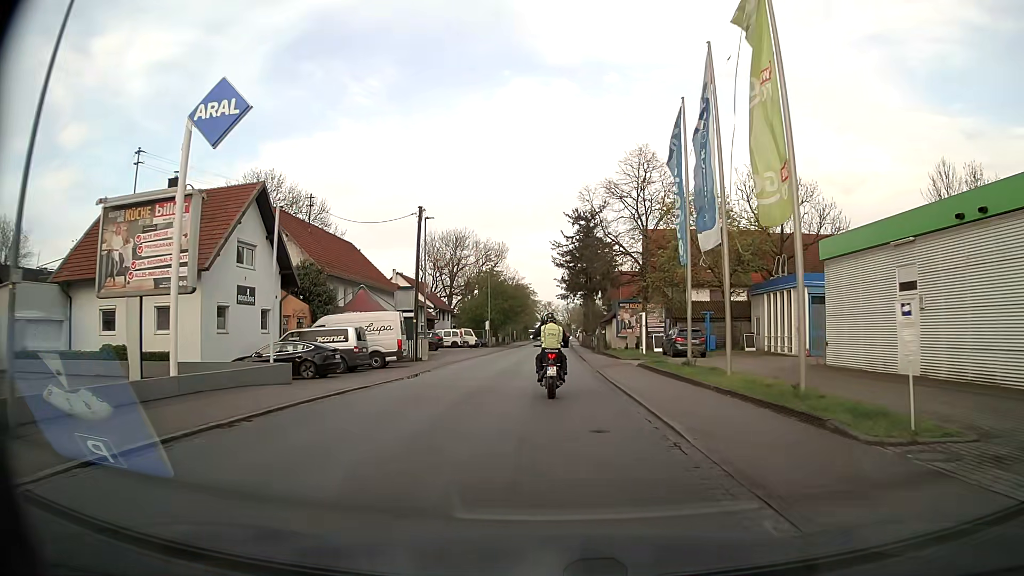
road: secondary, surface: asphalt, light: Day
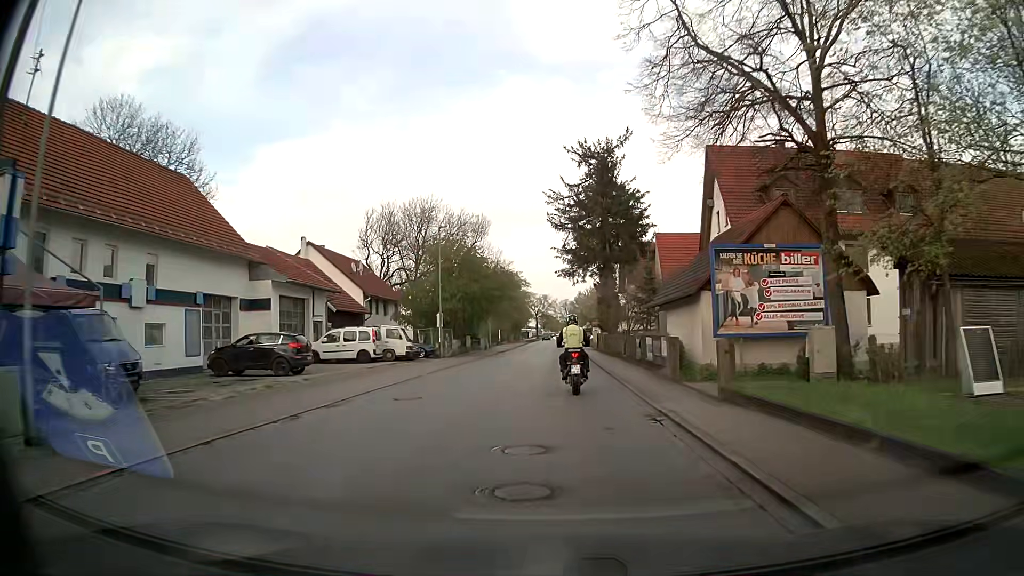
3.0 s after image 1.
(+0.2, +31.8) m; 0°
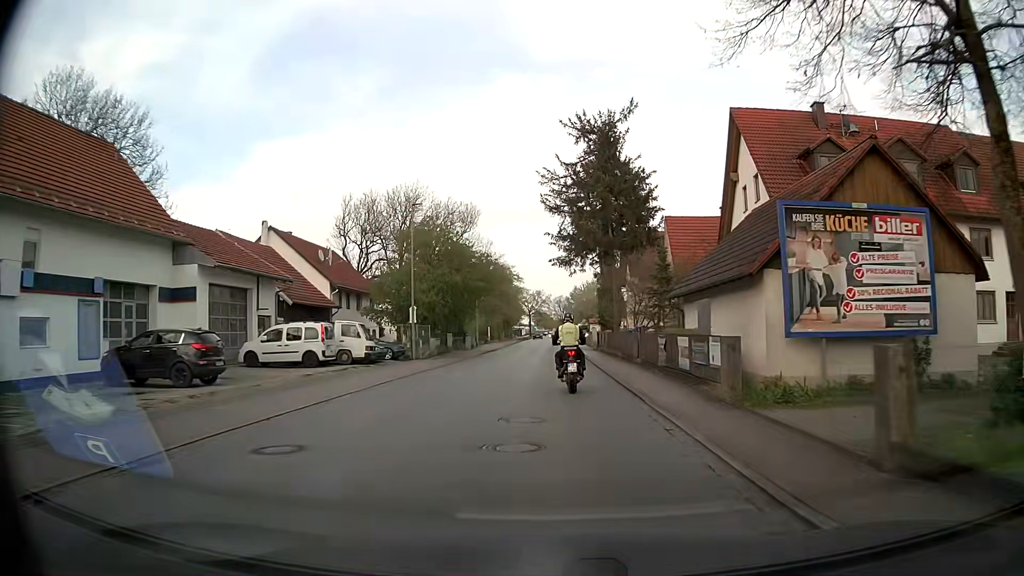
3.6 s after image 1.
(+0.1, +7.0) m; 0°
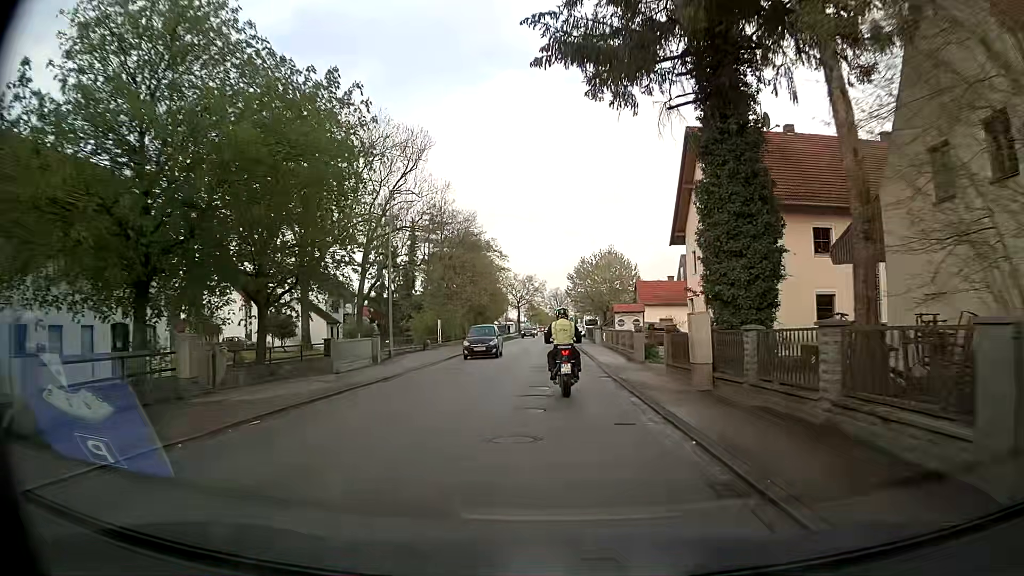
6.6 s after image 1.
(+0.3, +35.3) m; +1°
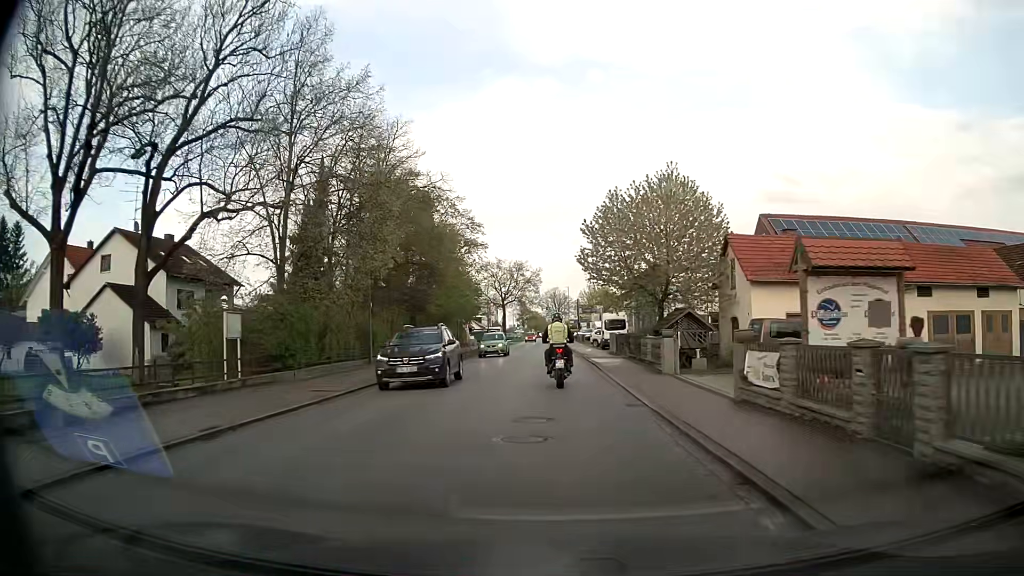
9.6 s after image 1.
(-0.2, +33.5) m; +1°
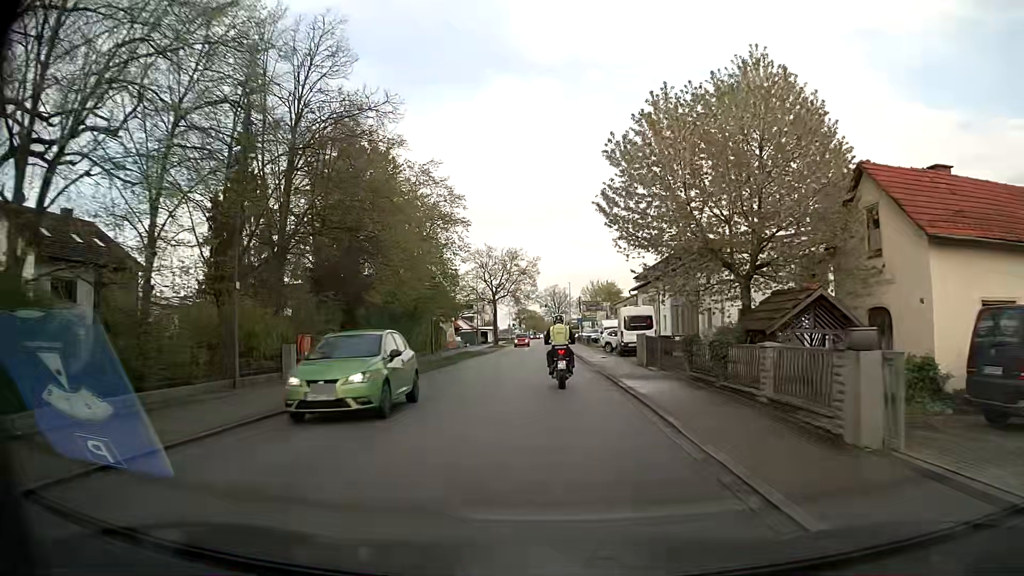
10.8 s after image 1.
(-0.1, +13.8) m; 0°
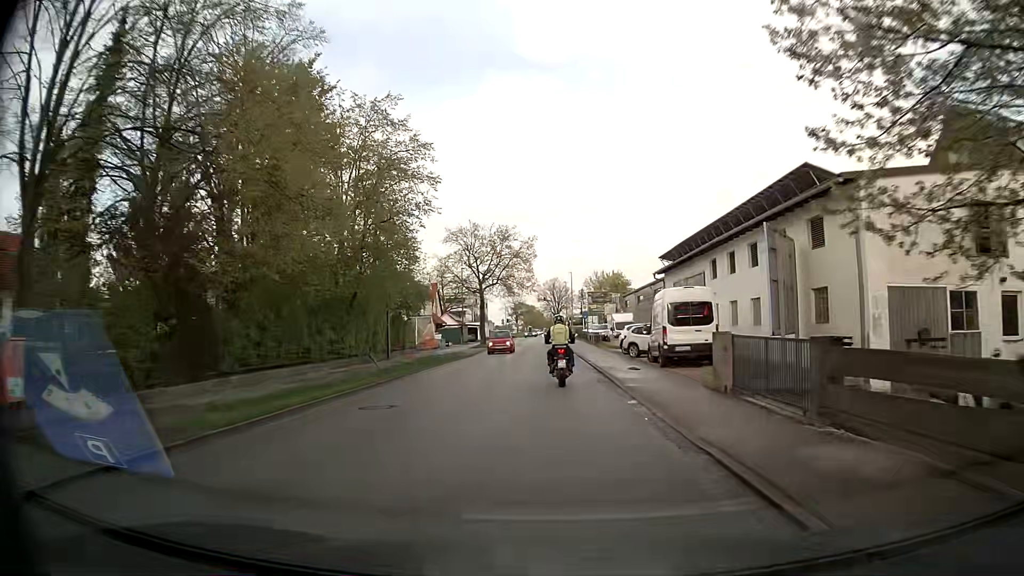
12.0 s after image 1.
(0.0, +13.9) m; 0°
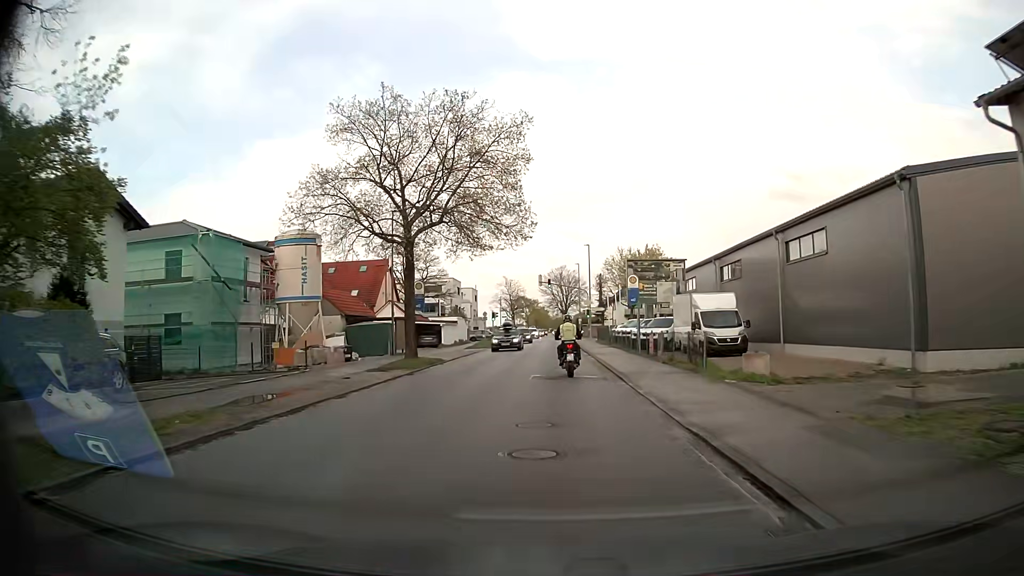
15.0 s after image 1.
(-0.2, +34.3) m; 0°
(0, +10) (0, +20) (0, +30) (0, +40) (0, +50) (0, +60) (0, +70) (0, +80) (0, +90) (0, +100) m
